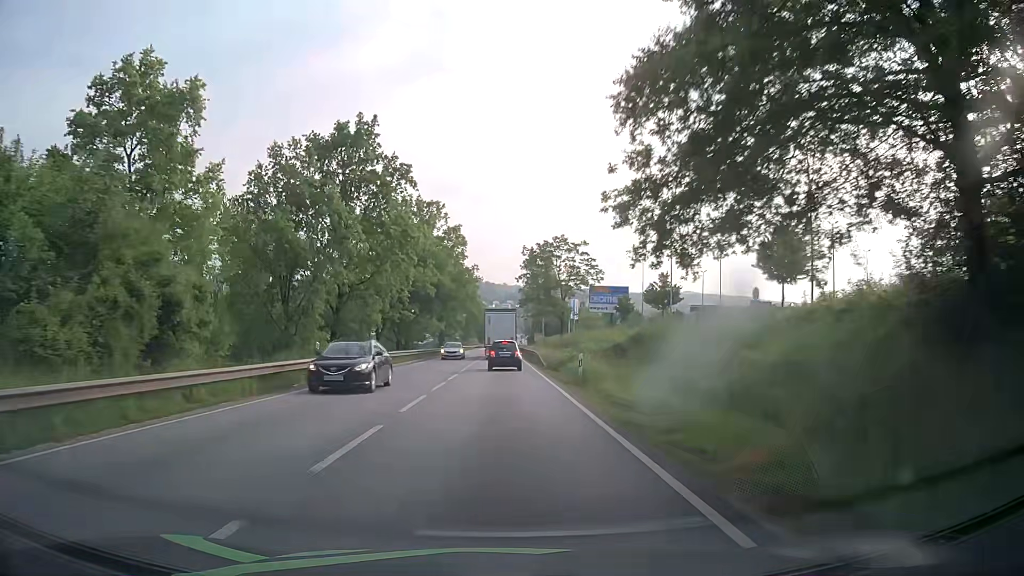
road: primary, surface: asphalt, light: Day
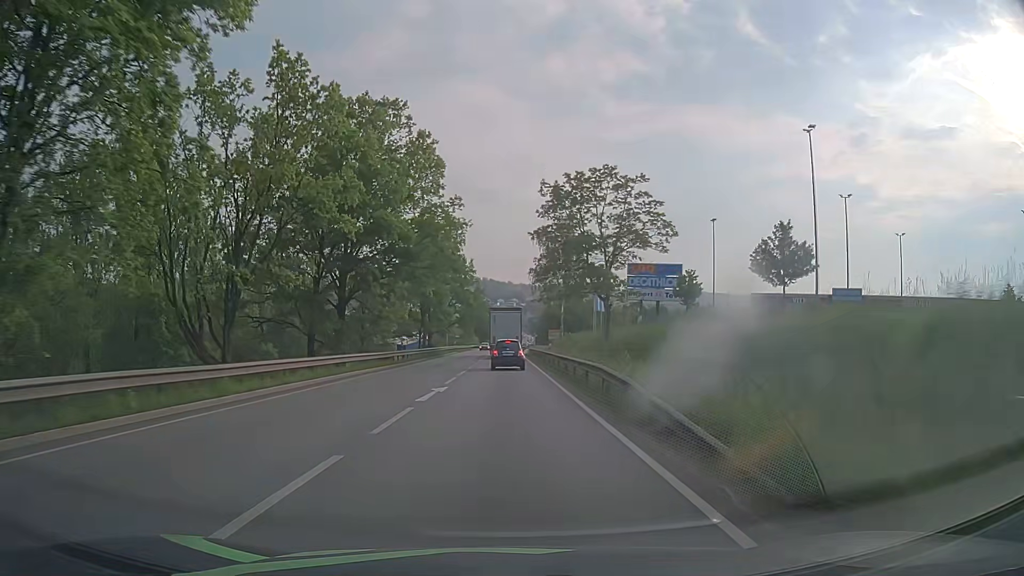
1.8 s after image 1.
(0.0, +33.0) m; 0°
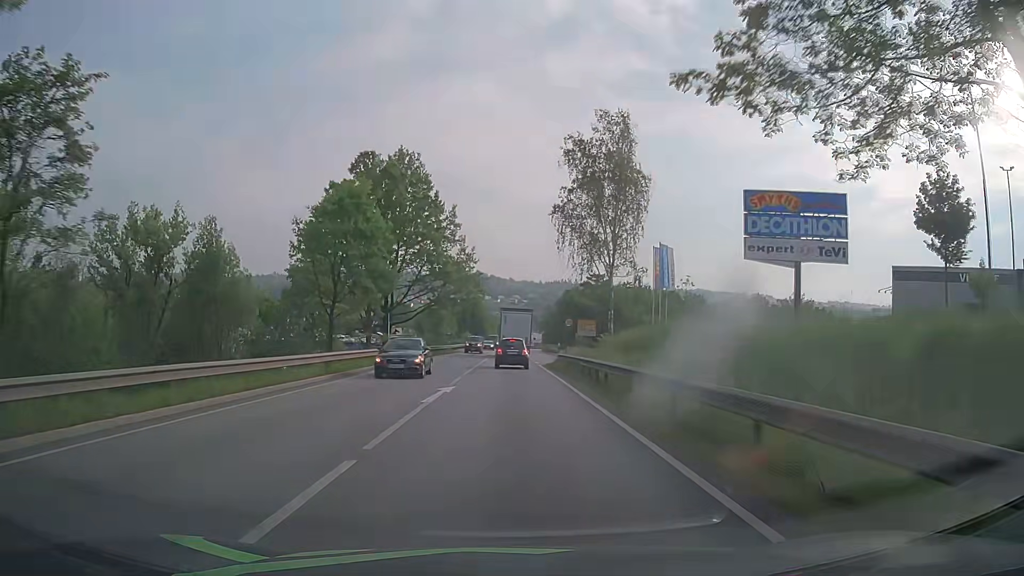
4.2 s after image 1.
(-0.1, +42.3) m; 0°
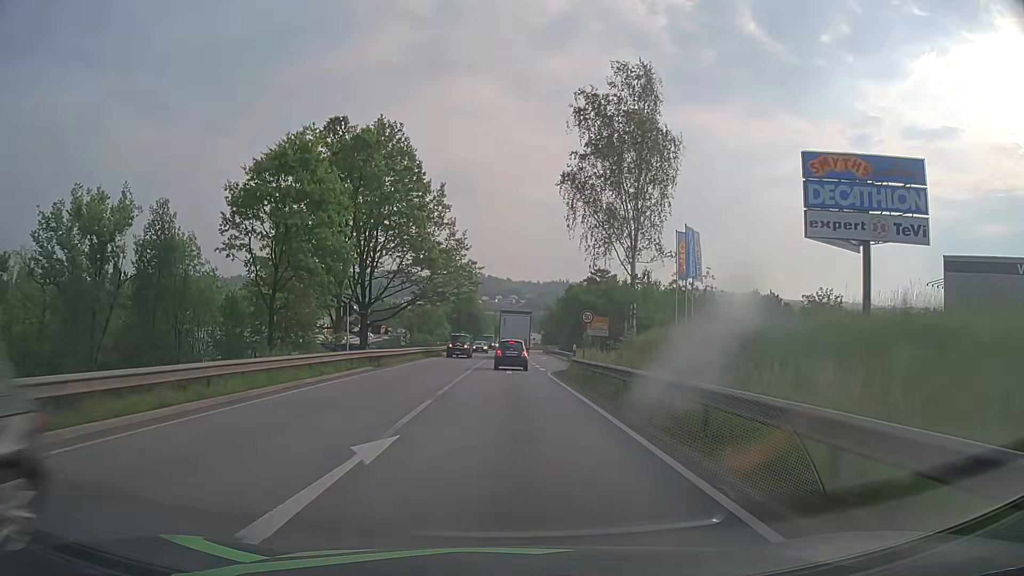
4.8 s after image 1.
(0.0, +9.9) m; 0°
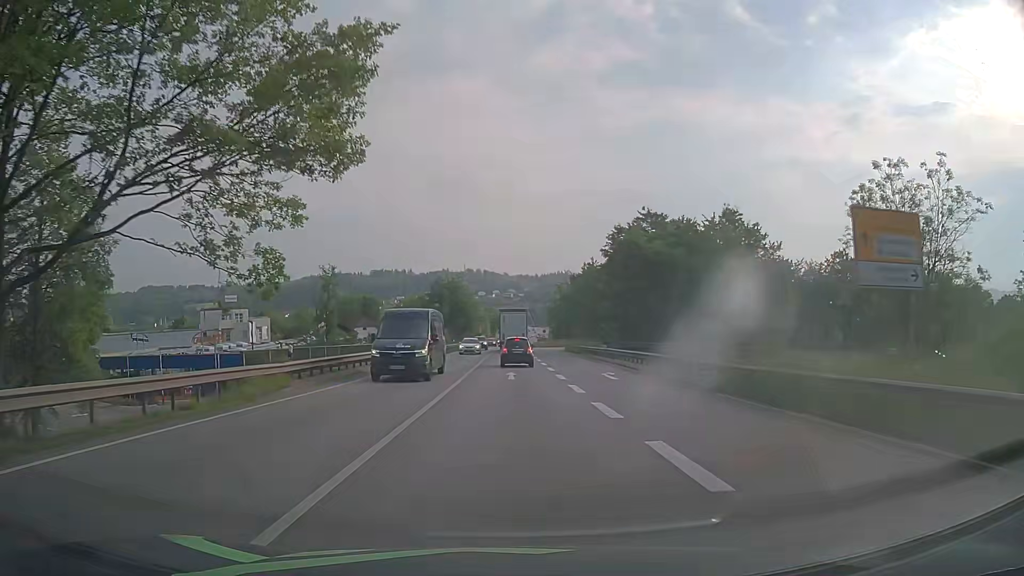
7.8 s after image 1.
(+0.5, +46.2) m; +1°
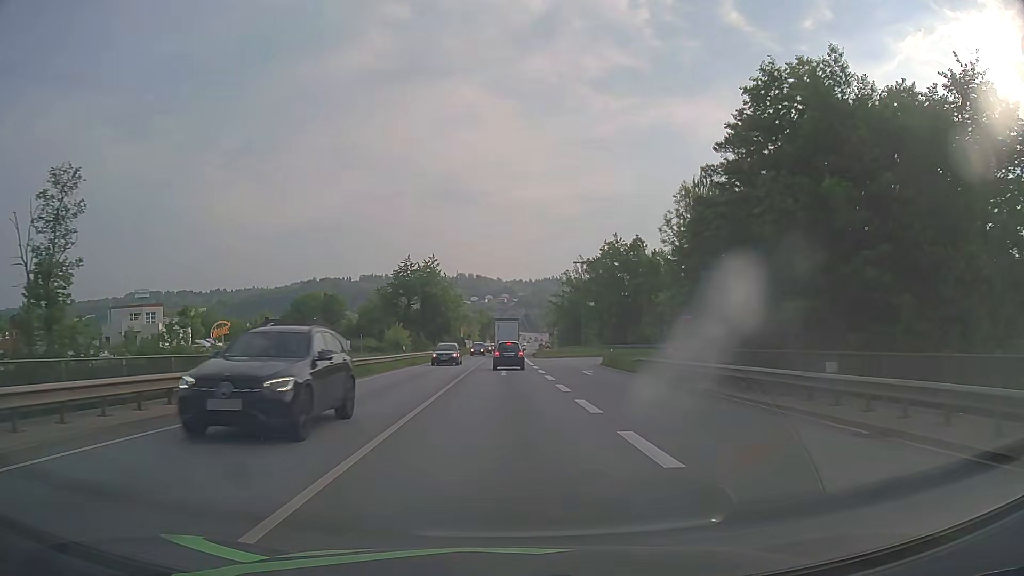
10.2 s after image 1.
(-0.1, +34.8) m; 0°
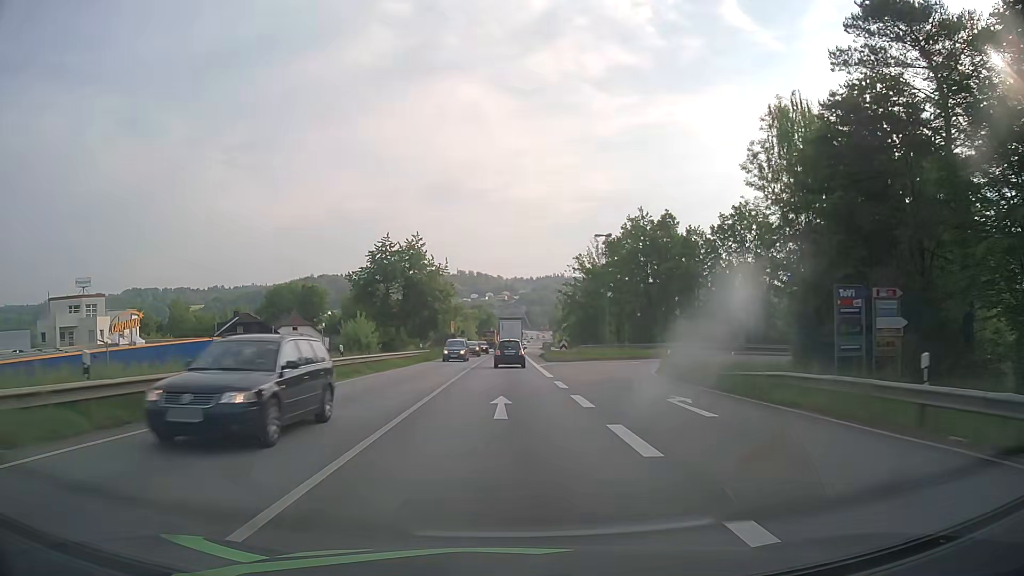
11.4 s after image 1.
(-0.1, +17.5) m; 0°
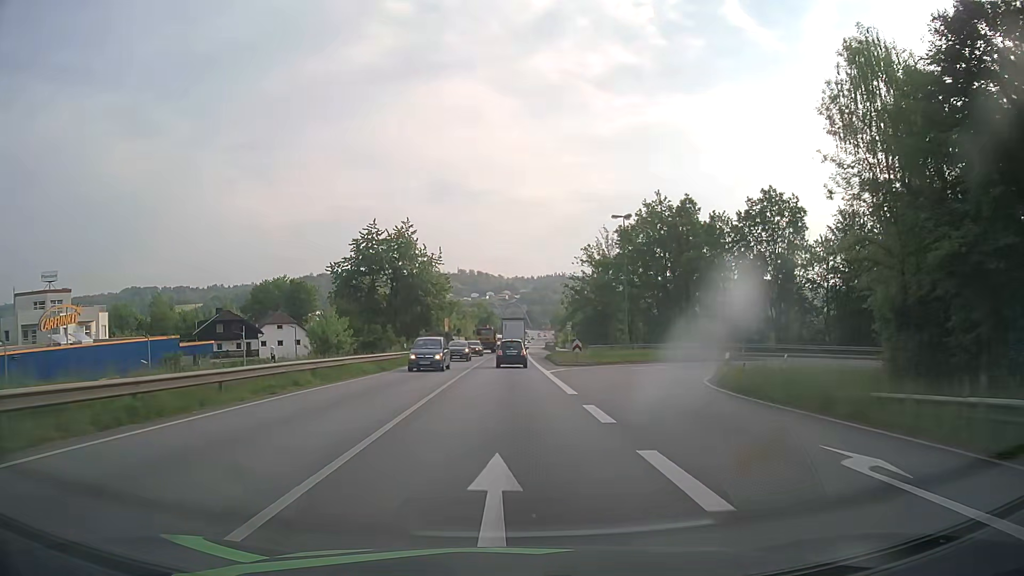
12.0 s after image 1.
(0.0, +8.5) m; 0°
(0, +10) (0, +20) (0, +30) (0, +40) (0, +50) (0, +60) (0, +70) (+1, +80) (+1, +90) (+1, +100) m
